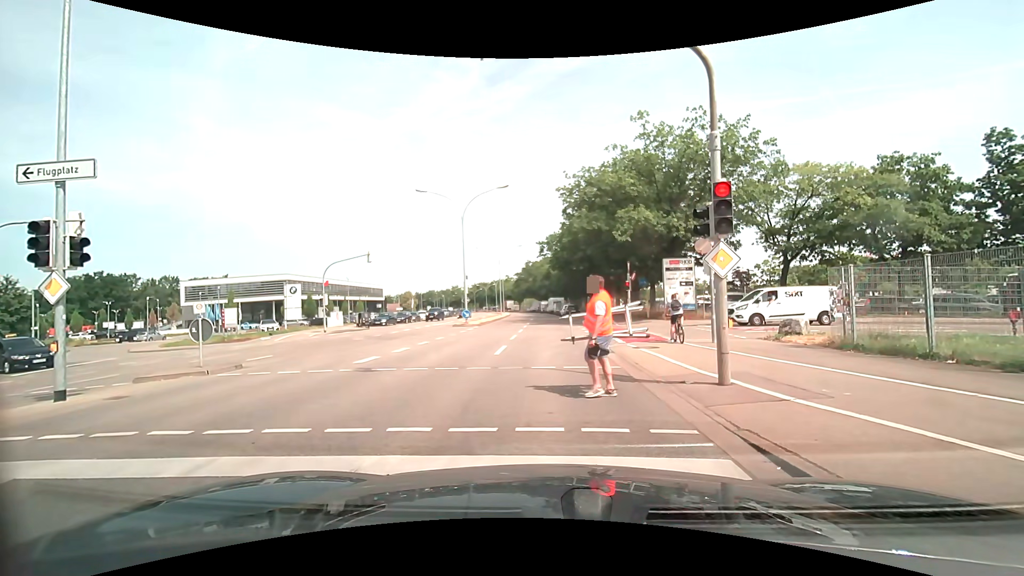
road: secondary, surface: asphalt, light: Day
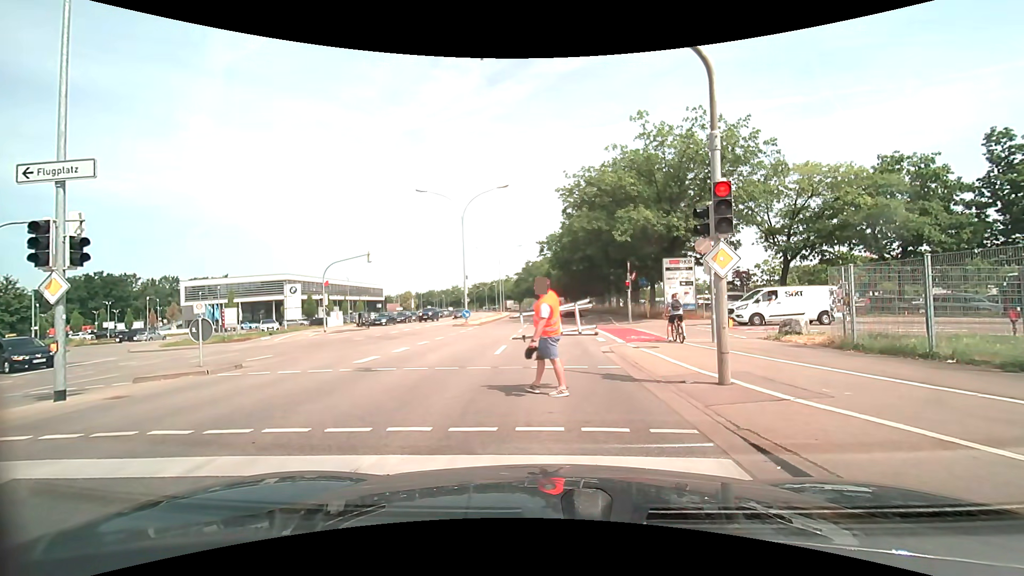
(0.0, 0.0) m; 0°
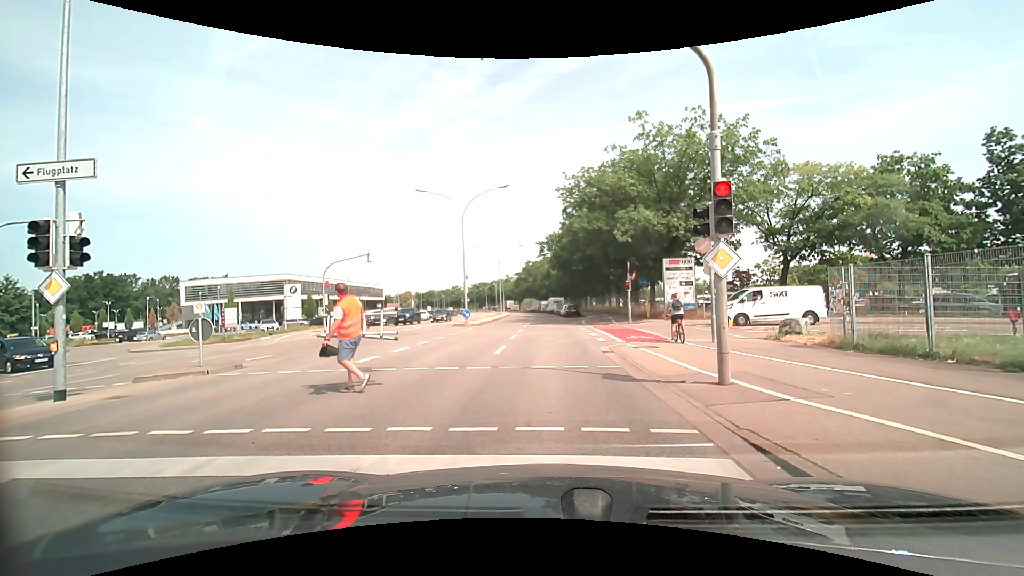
(0.0, 0.0) m; 0°
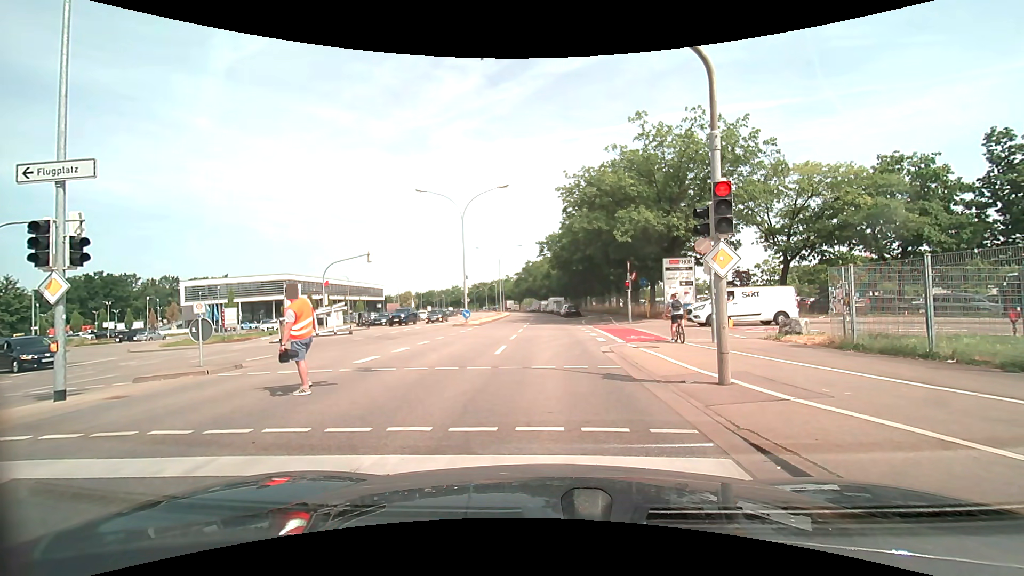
(0.0, 0.0) m; 0°
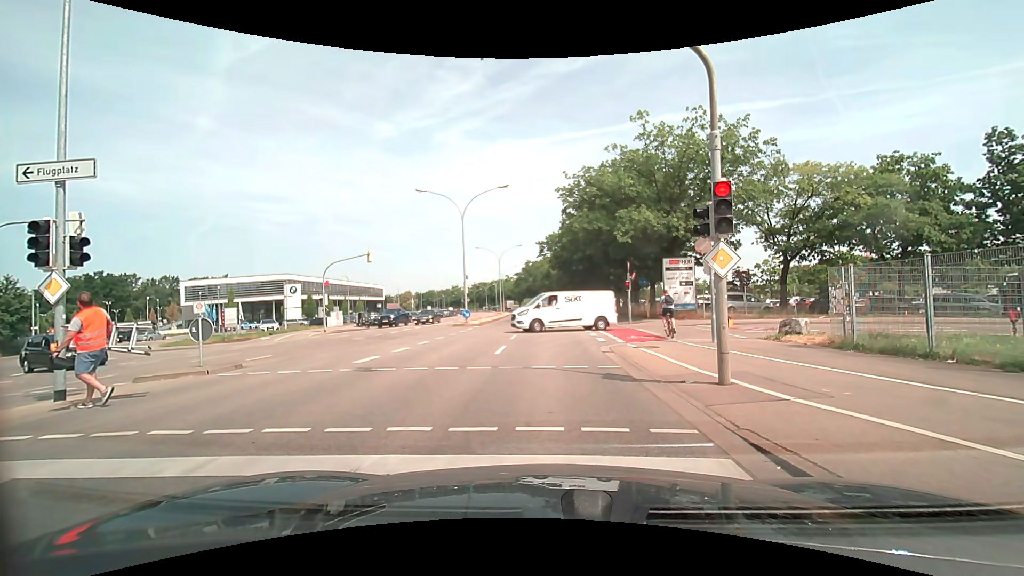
(0.0, 0.0) m; 0°
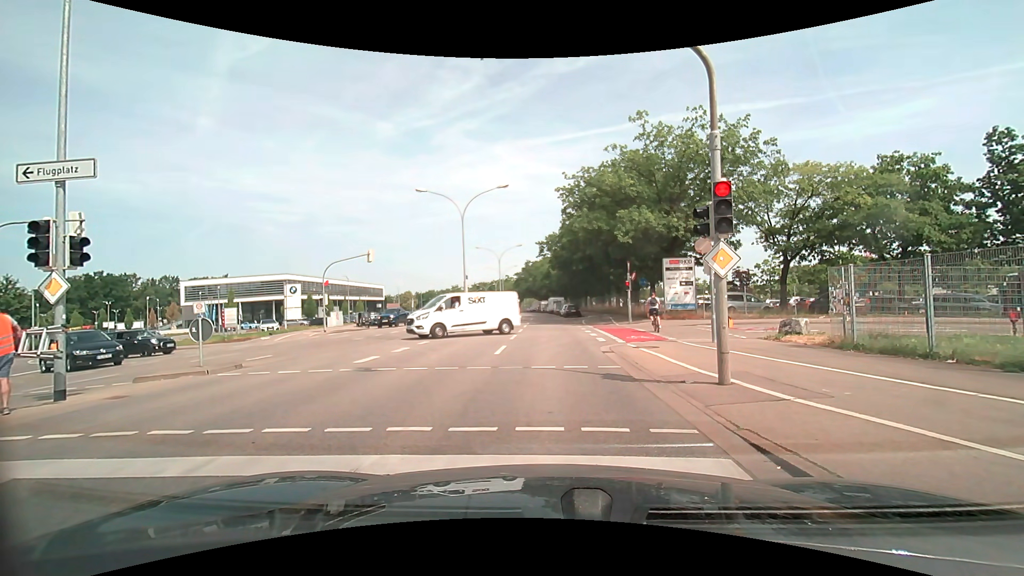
(0.0, 0.0) m; 0°
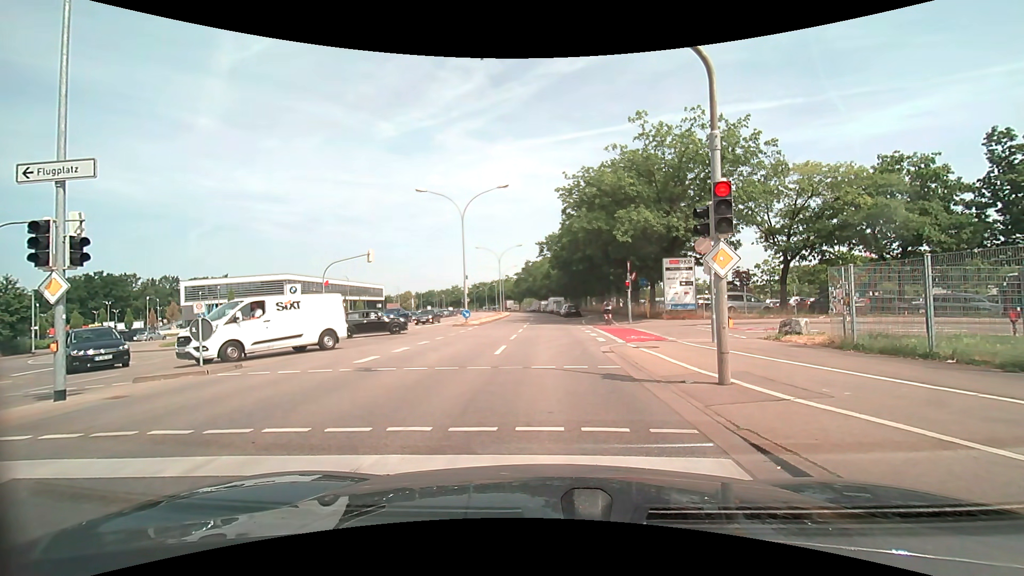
(0.0, 0.0) m; 0°
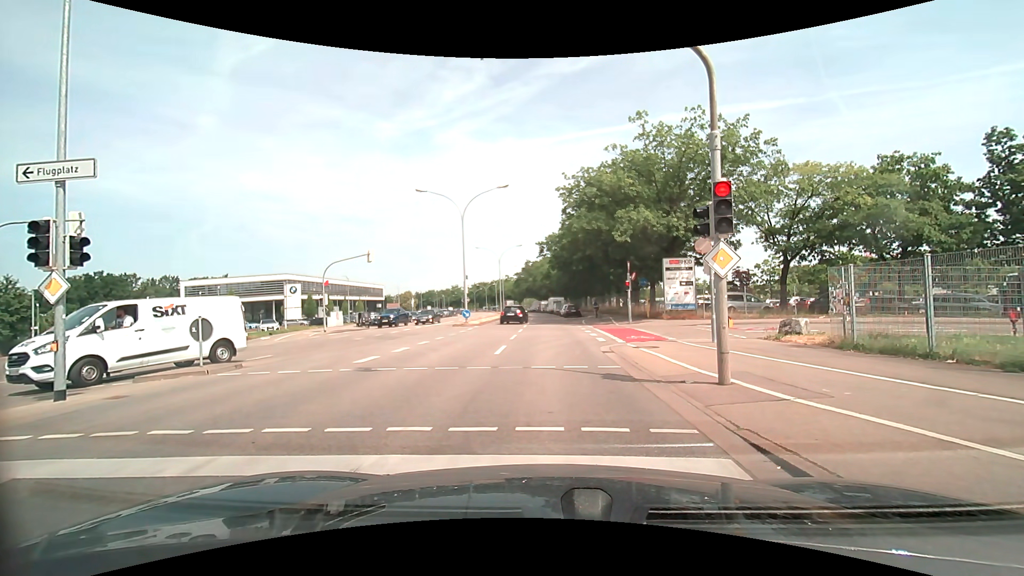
(0.0, 0.0) m; 0°
(0, +10) (-1, +20) (-1, +30) (-1, +40) (-1, +50) (-1, +60) (-2, +70) (-2, +80) (-3, +90) (-4, +100) m
